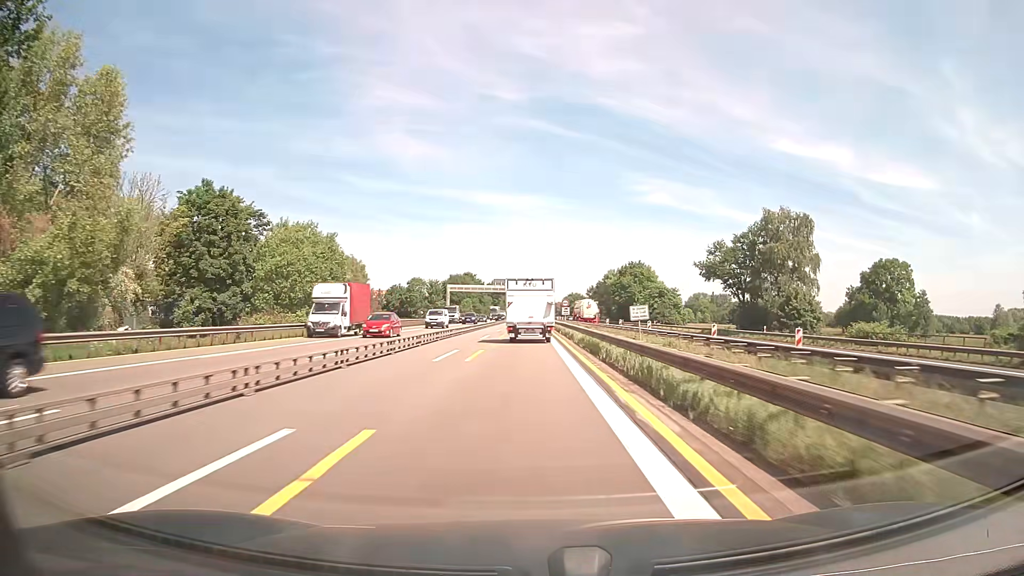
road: motorway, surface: asphalt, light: Day
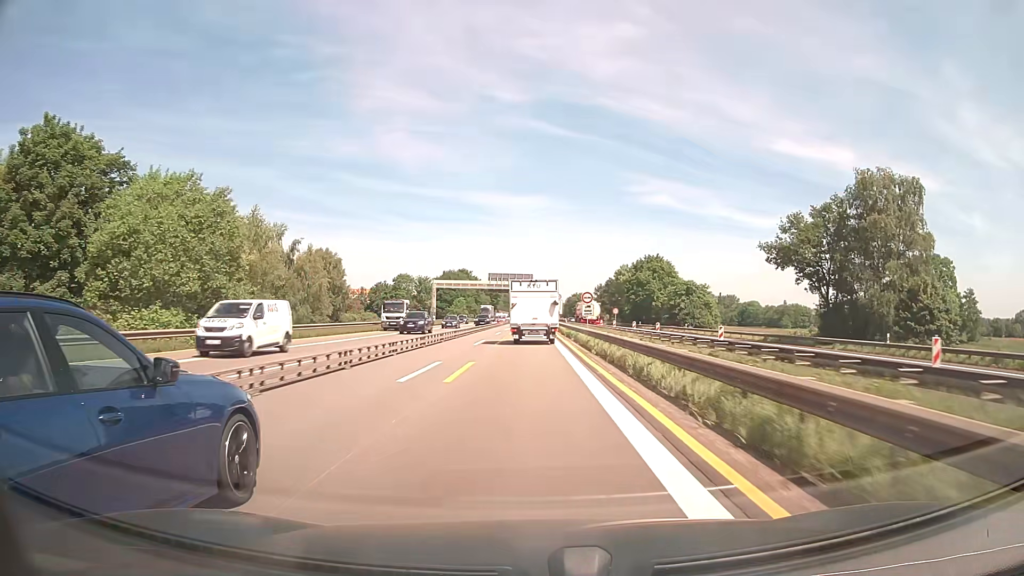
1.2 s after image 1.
(0.0, +24.0) m; 0°
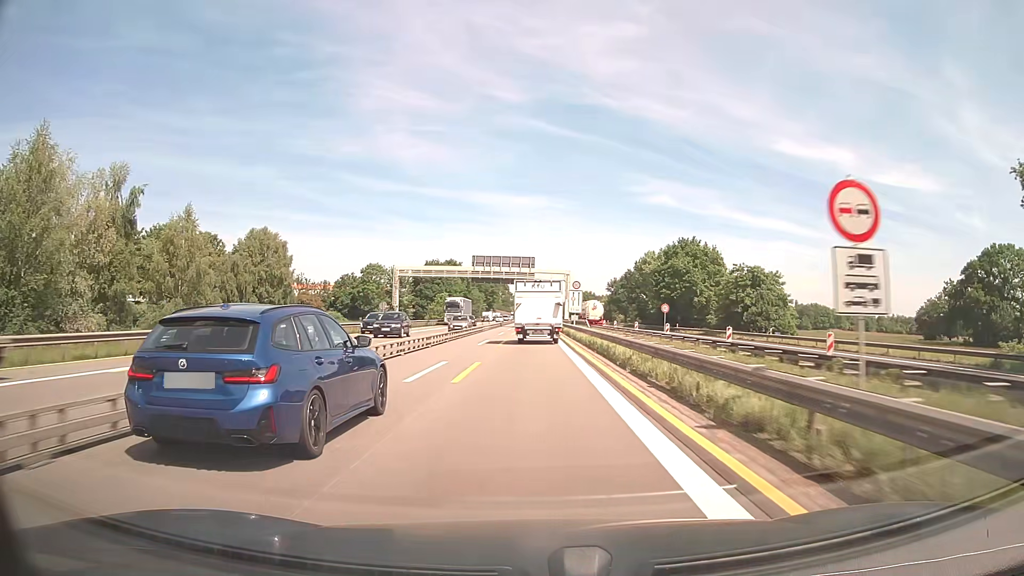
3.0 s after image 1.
(0.0, +36.1) m; 0°
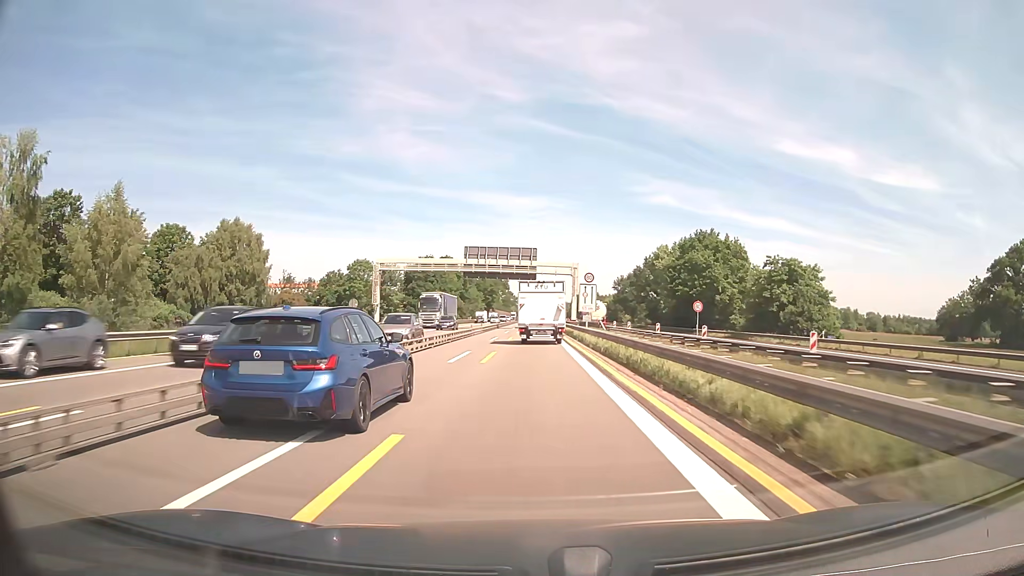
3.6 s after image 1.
(0.0, +12.1) m; 0°
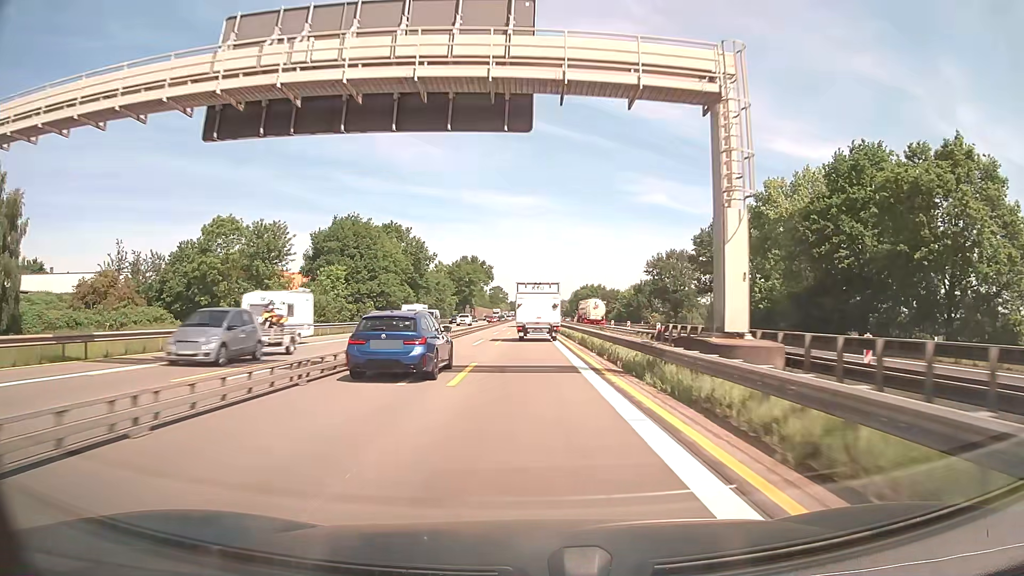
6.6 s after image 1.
(+0.3, +61.3) m; +1°
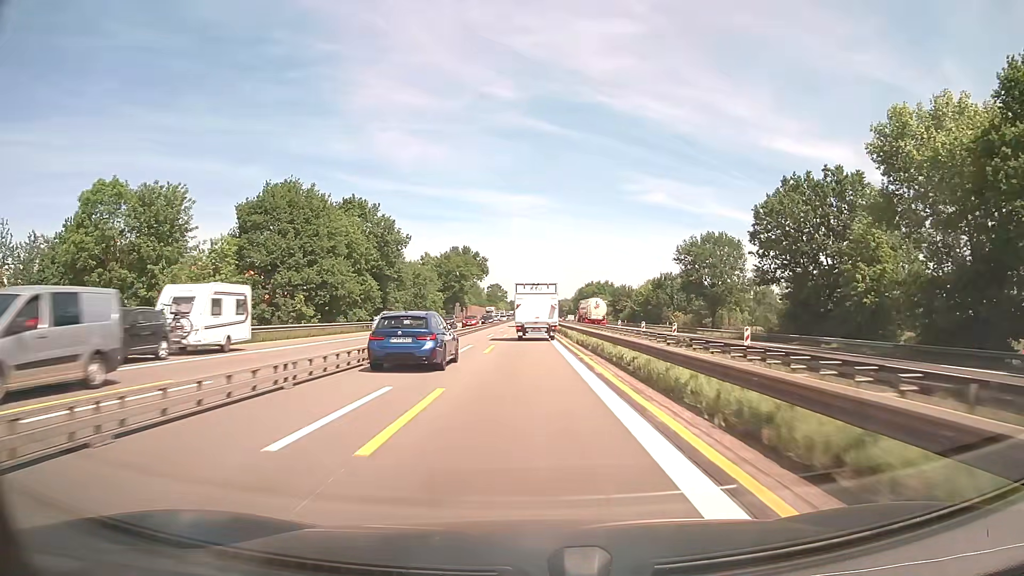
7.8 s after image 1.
(0.0, +24.8) m; 0°
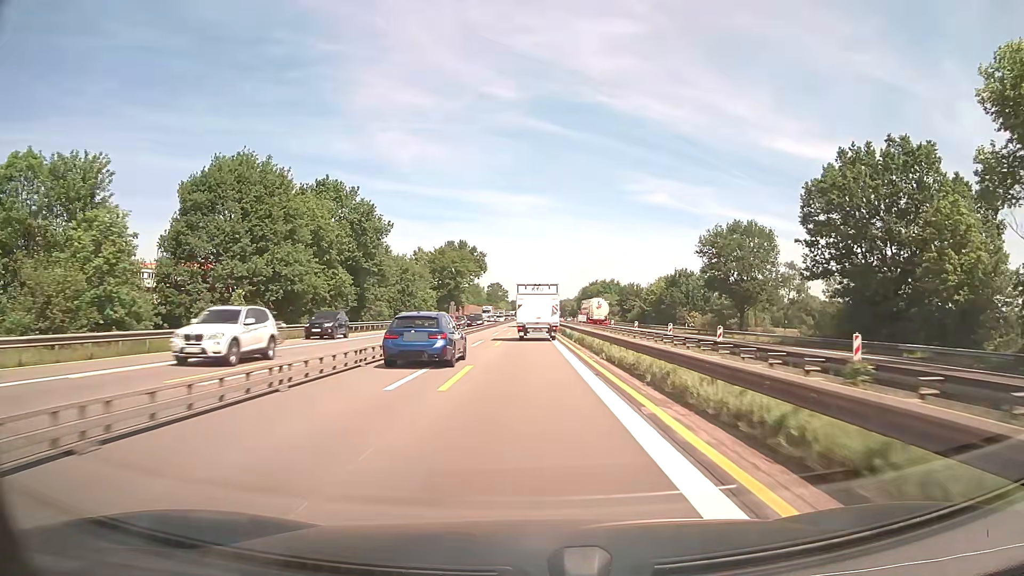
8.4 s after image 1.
(-0.1, +12.4) m; 0°
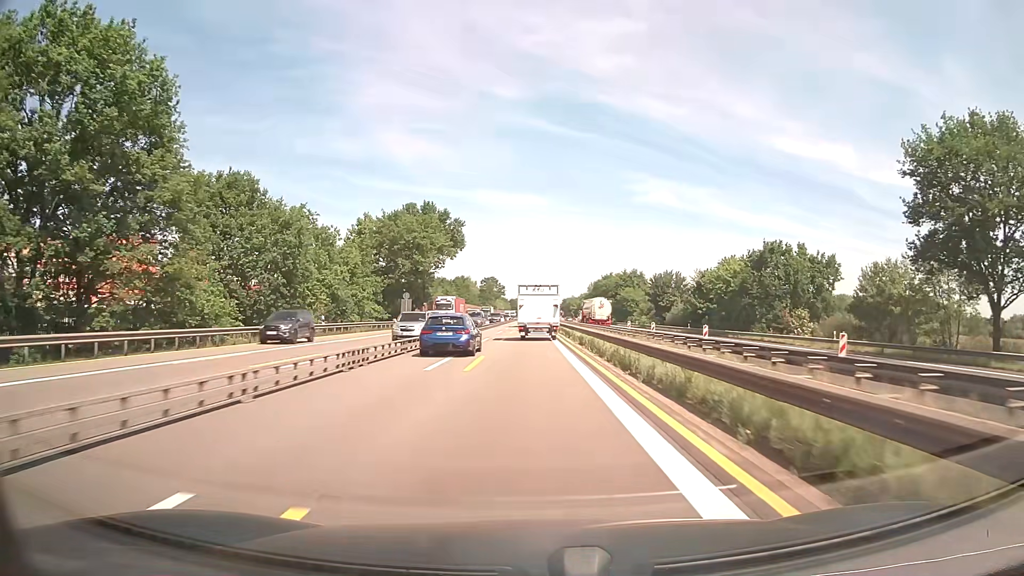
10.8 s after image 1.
(0.0, +49.9) m; 0°
